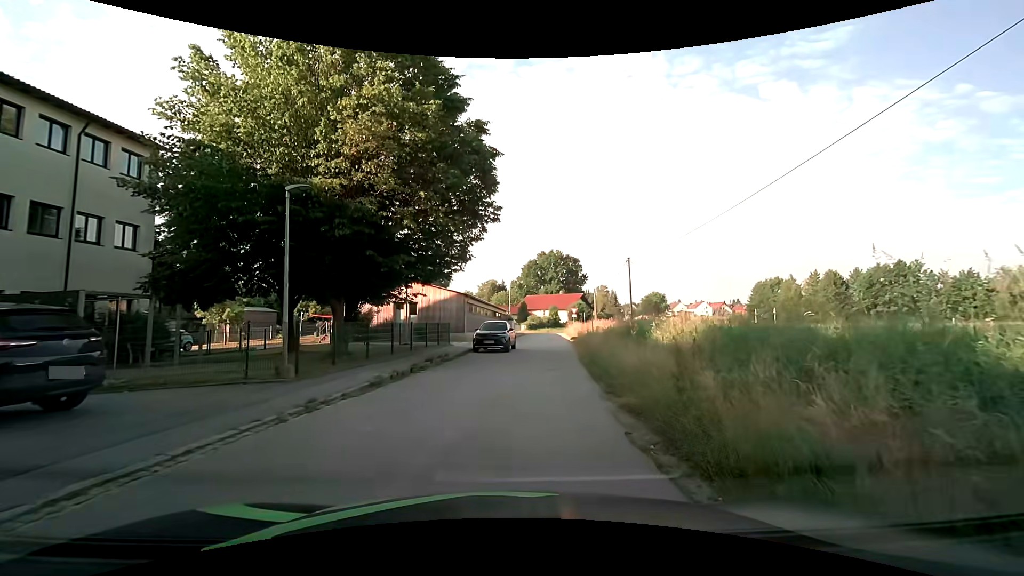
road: residential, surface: asphalt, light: Day
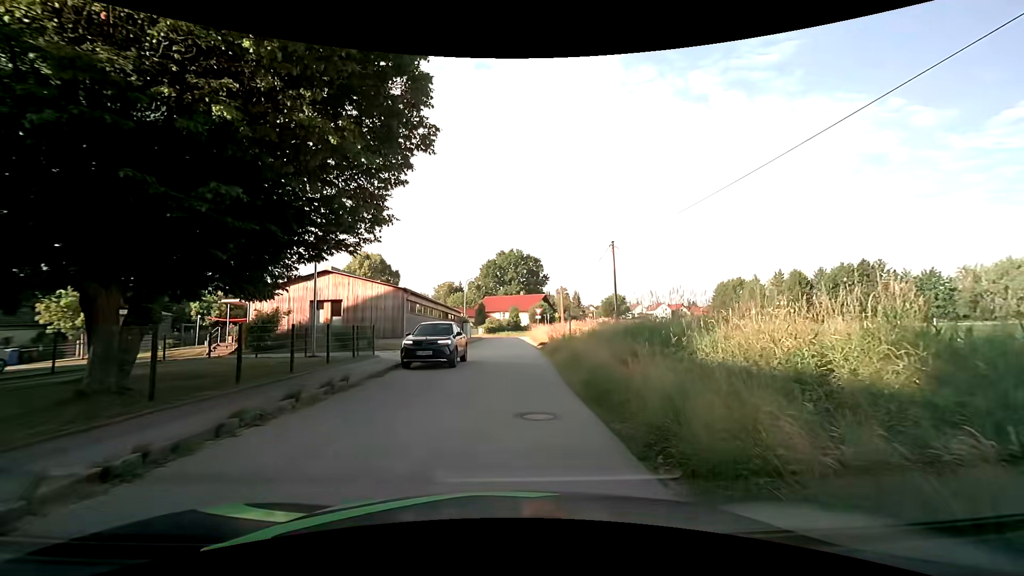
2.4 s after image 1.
(+0.2, +7.9) m; +6°
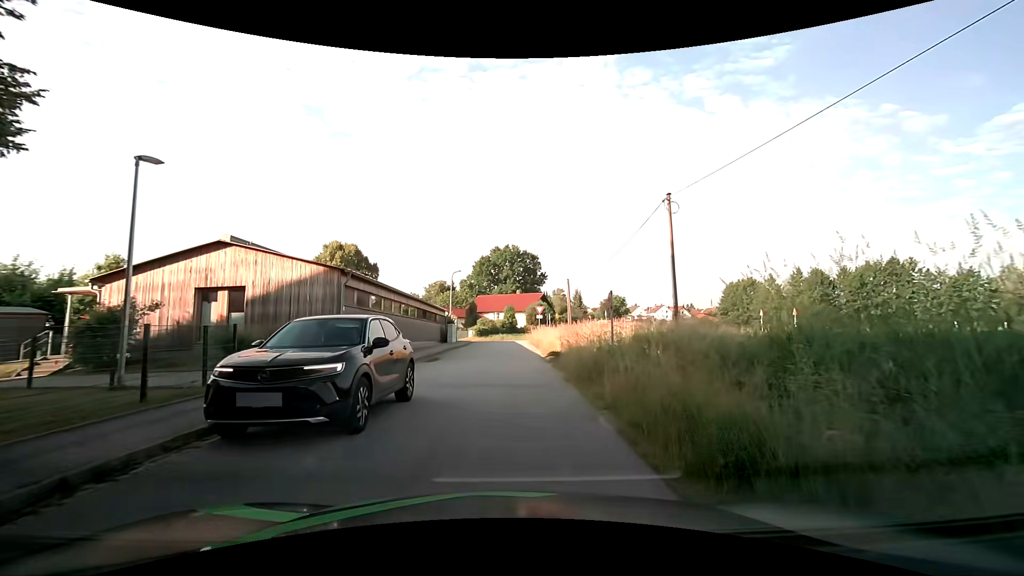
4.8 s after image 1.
(-0.2, +10.3) m; 0°
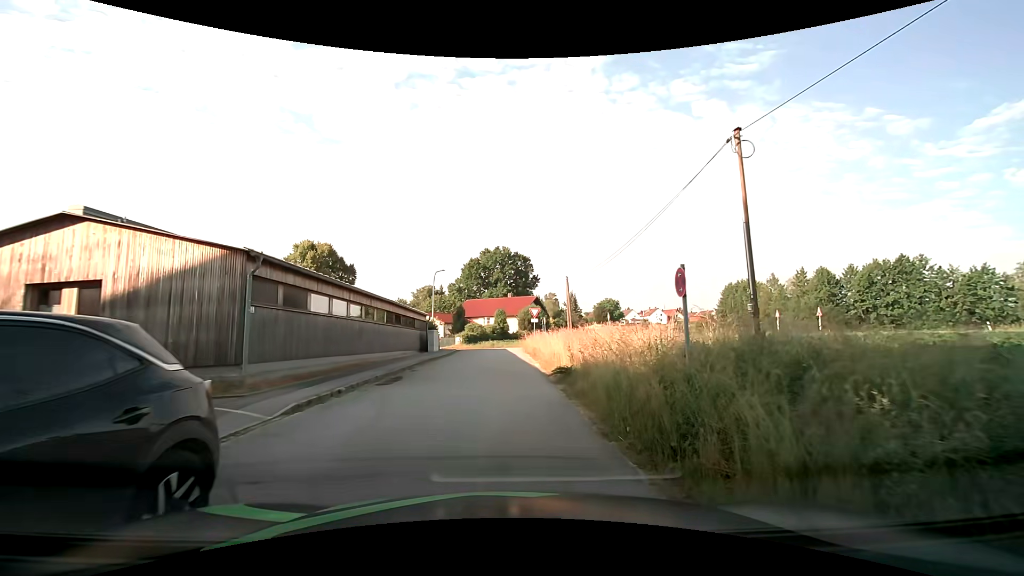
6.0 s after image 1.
(0.0, +6.1) m; 0°
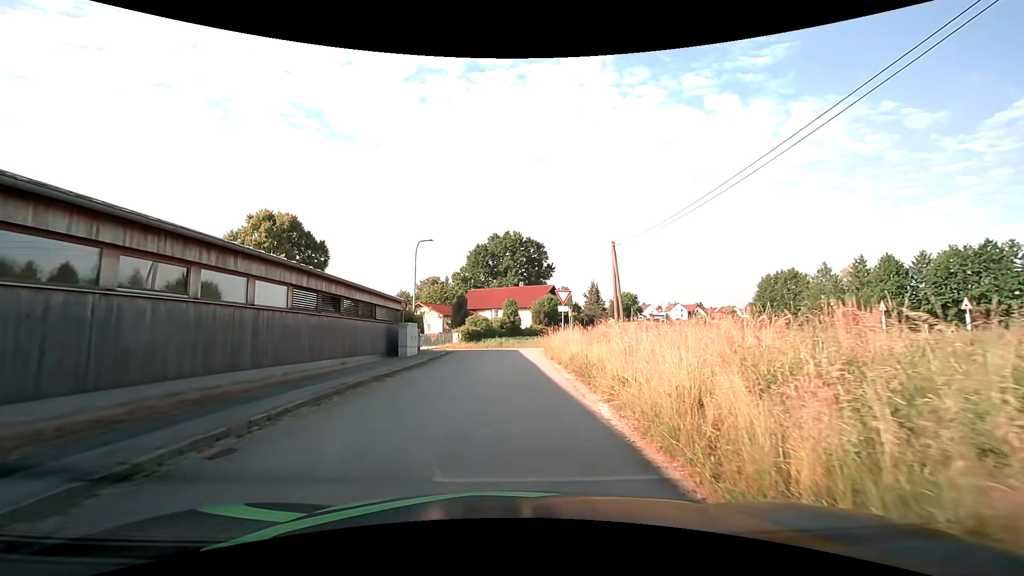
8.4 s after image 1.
(-0.2, +13.7) m; -1°
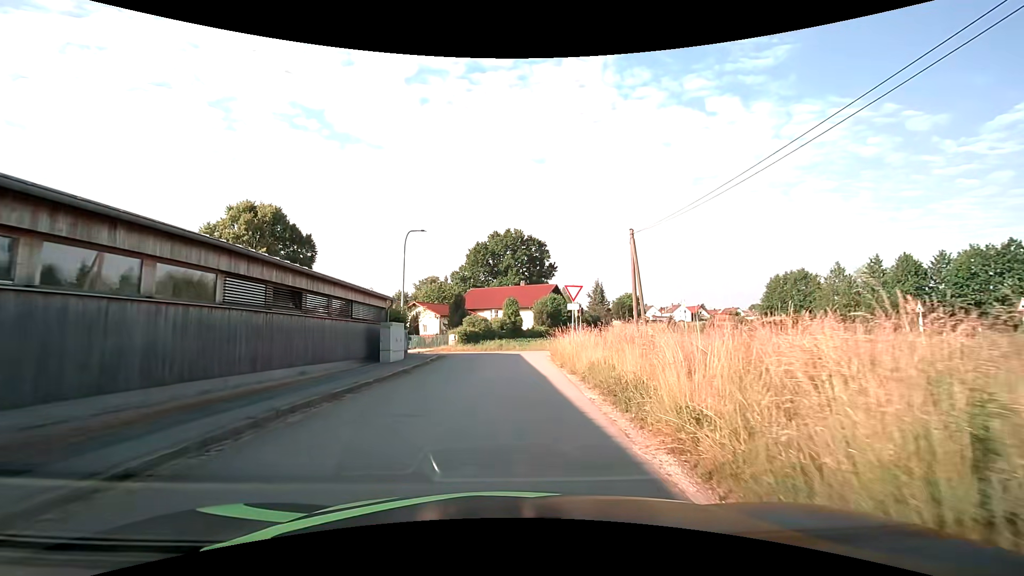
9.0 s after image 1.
(0.0, +3.6) m; 0°
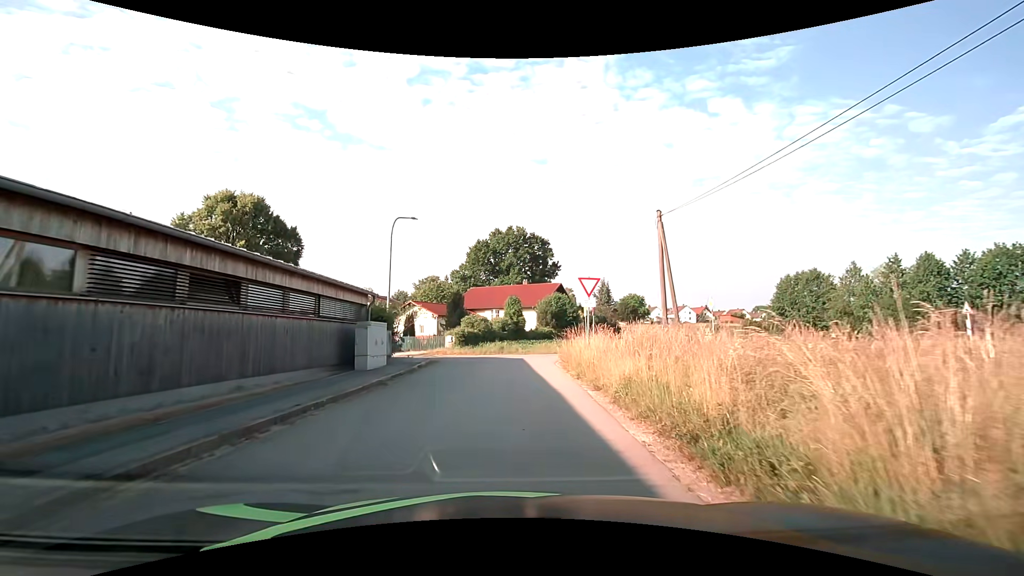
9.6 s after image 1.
(0.0, +3.7) m; 0°
